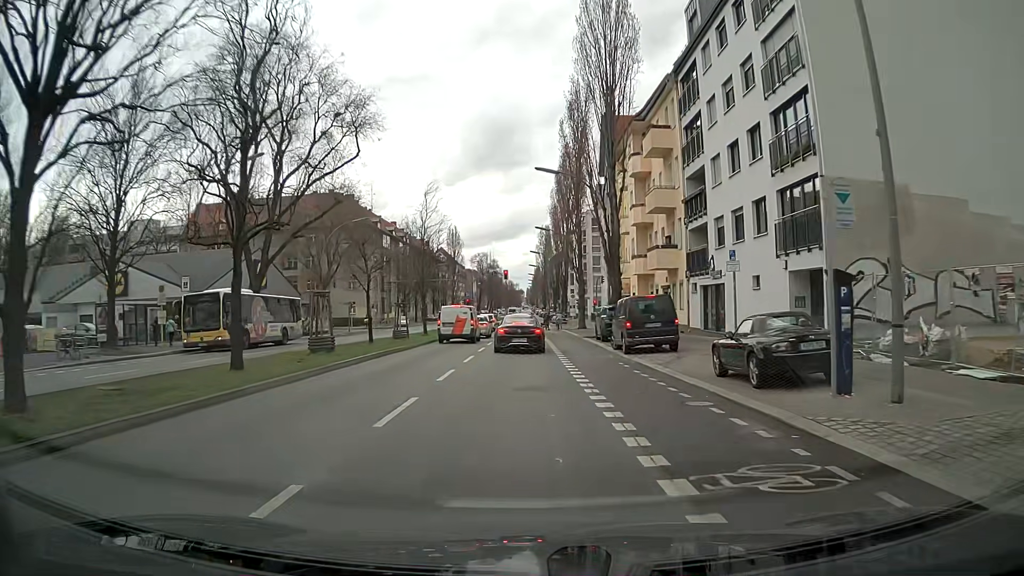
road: secondary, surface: asphalt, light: Day
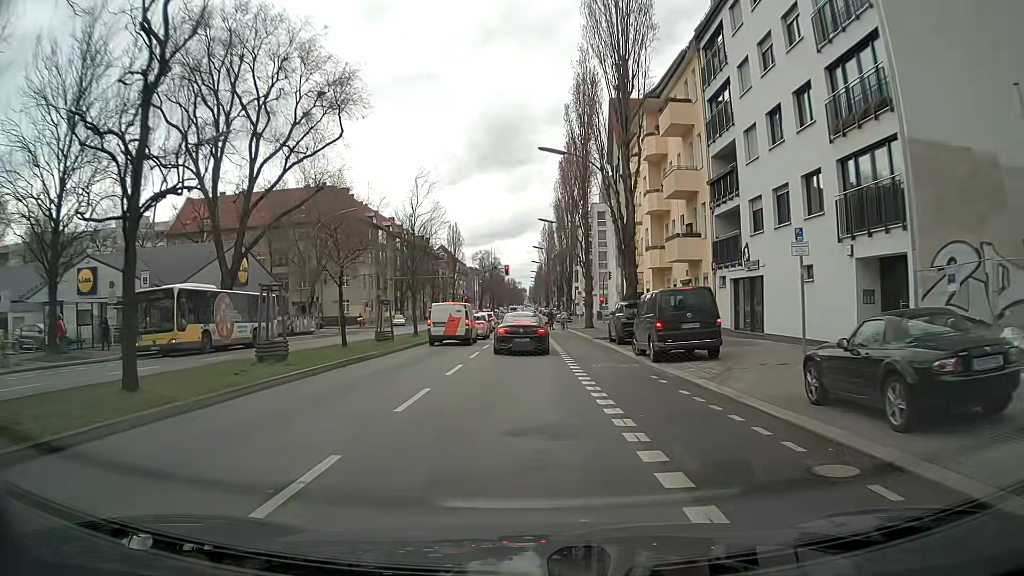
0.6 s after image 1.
(+0.1, +4.7) m; +2°
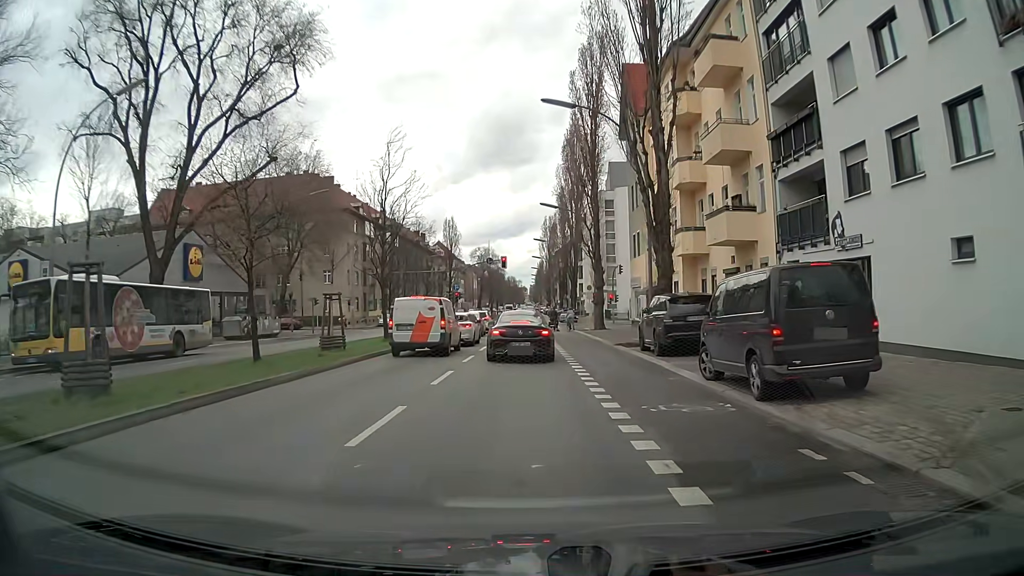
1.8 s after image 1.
(-0.1, +8.4) m; 0°
